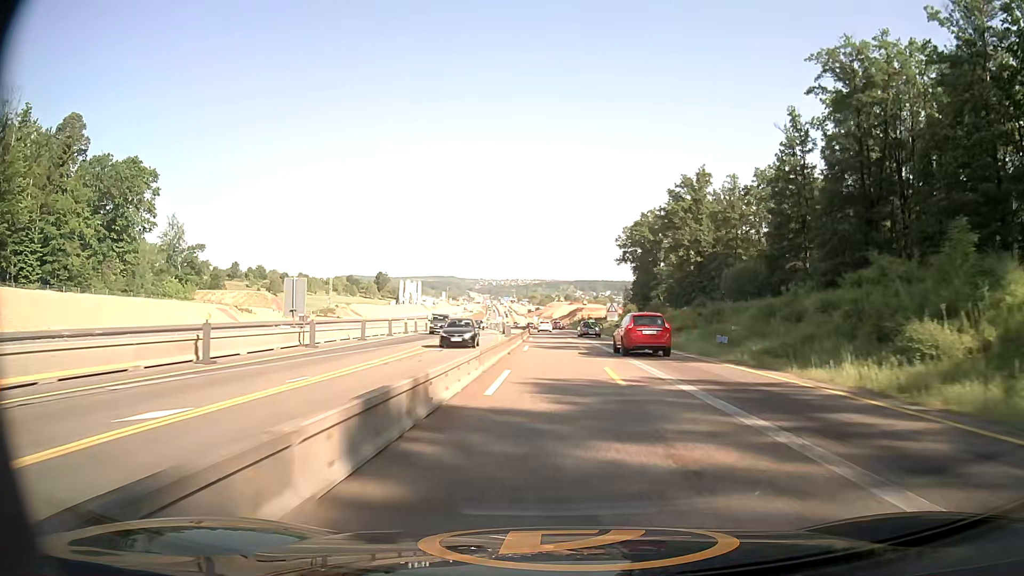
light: Day
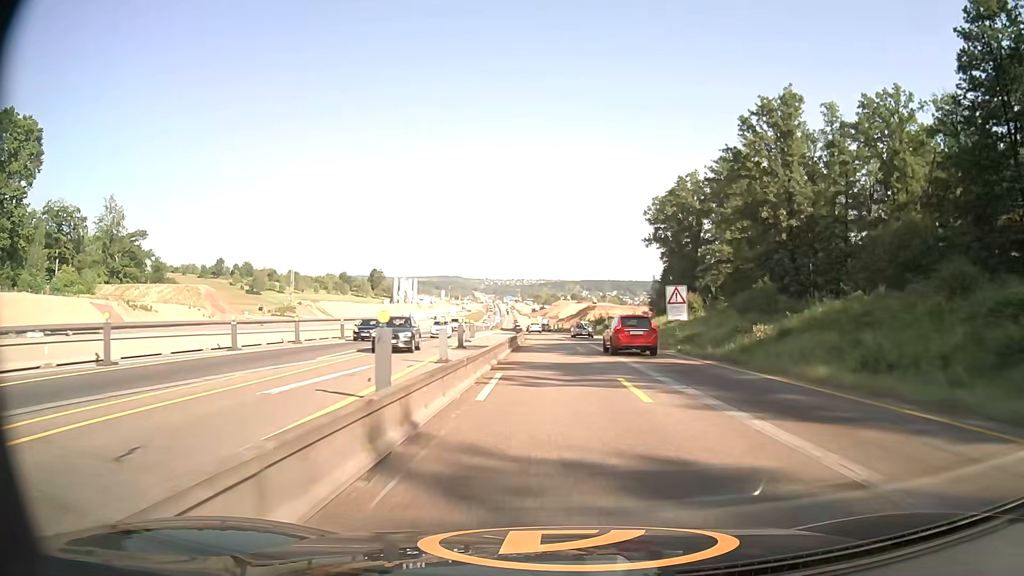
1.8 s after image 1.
(-0.1, +36.8) m; -1°
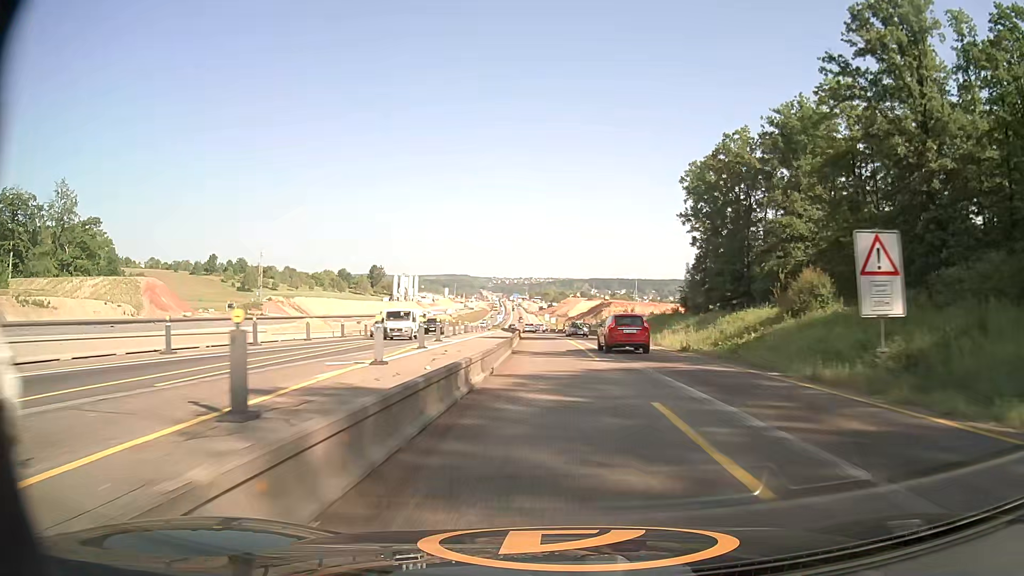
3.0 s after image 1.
(-0.1, +24.8) m; 0°
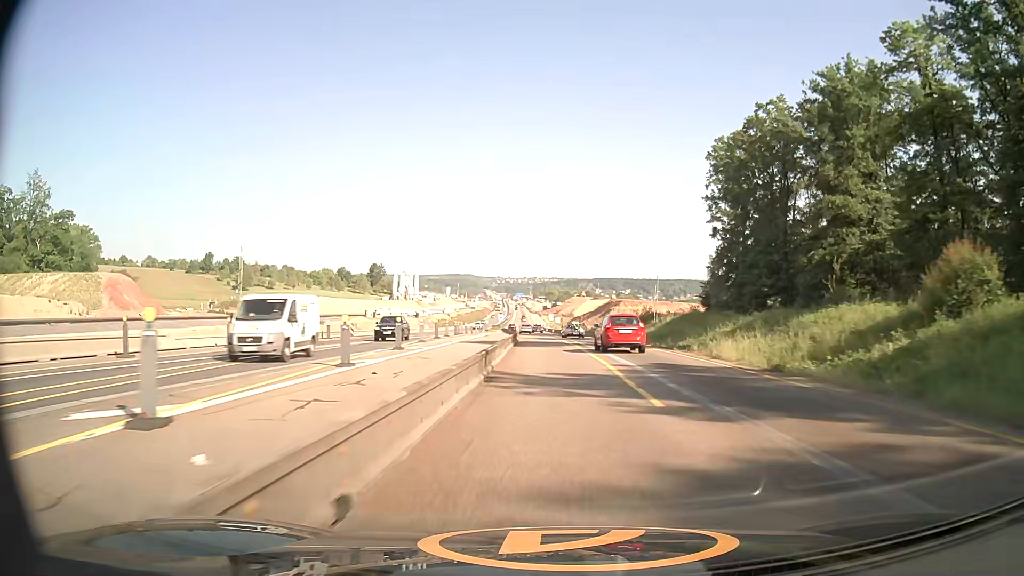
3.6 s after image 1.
(-0.1, +12.5) m; -1°
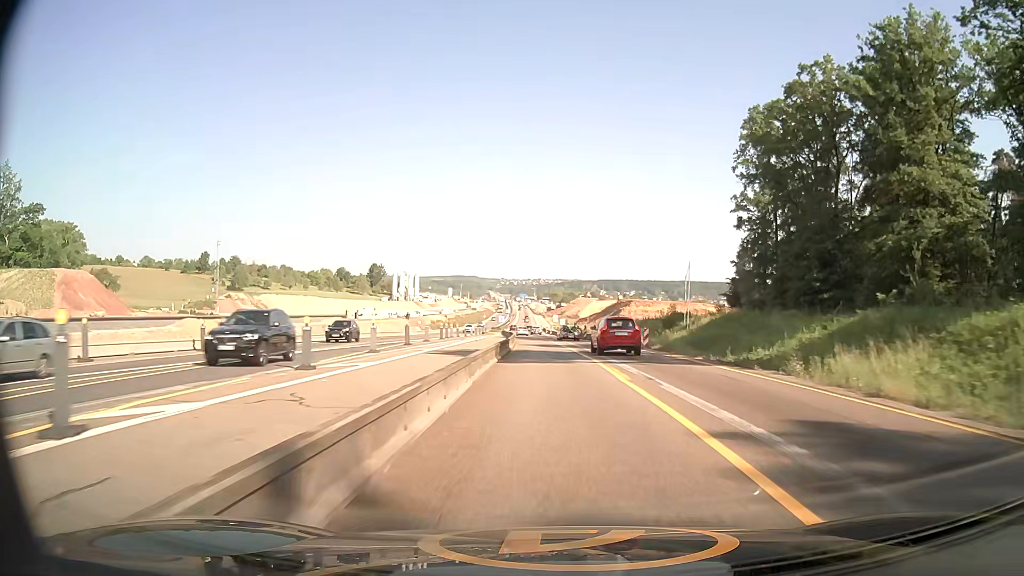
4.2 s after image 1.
(0.0, +12.6) m; 0°
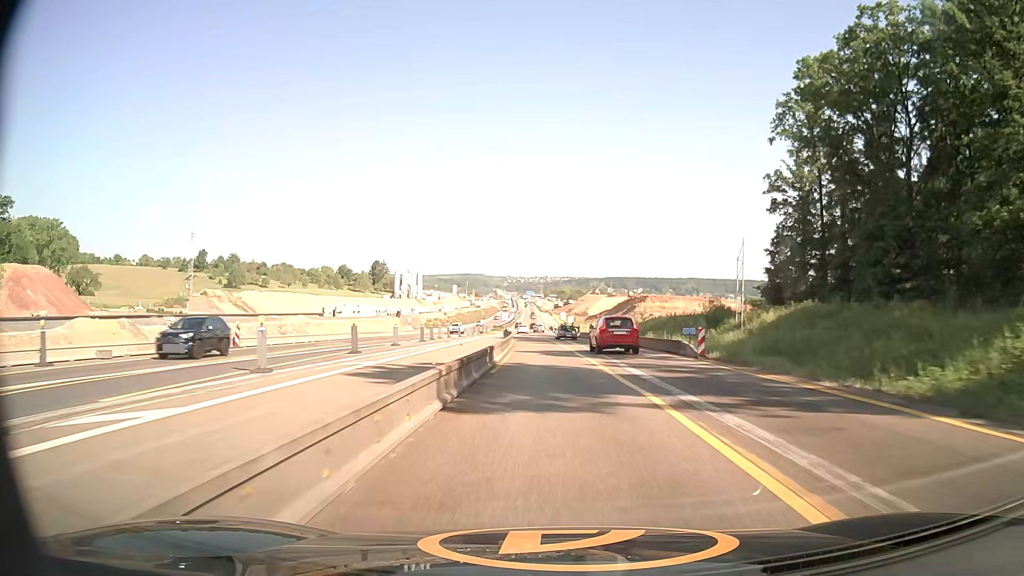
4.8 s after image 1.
(0.0, +12.7) m; -1°
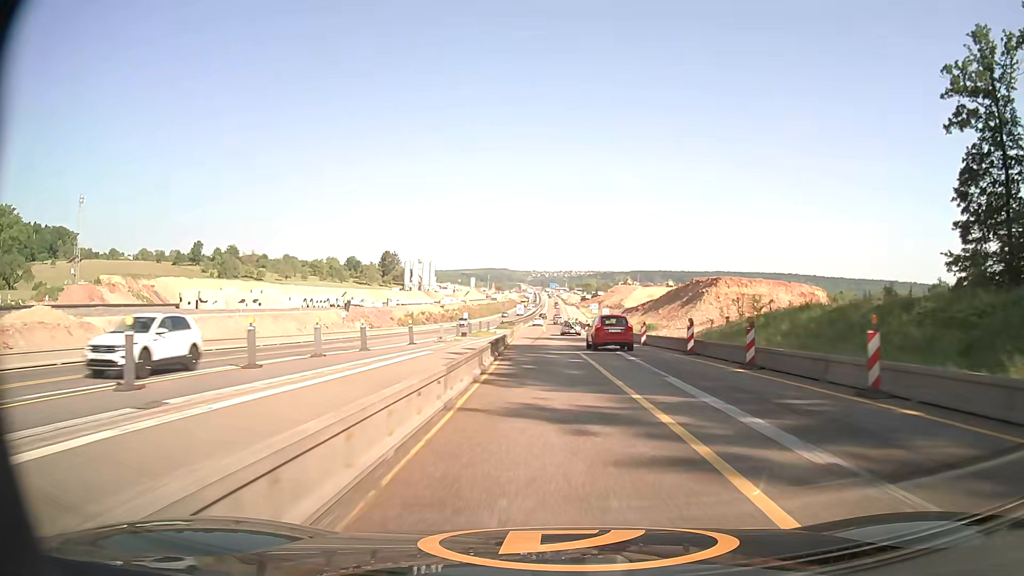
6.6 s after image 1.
(-0.7, +38.7) m; -2°
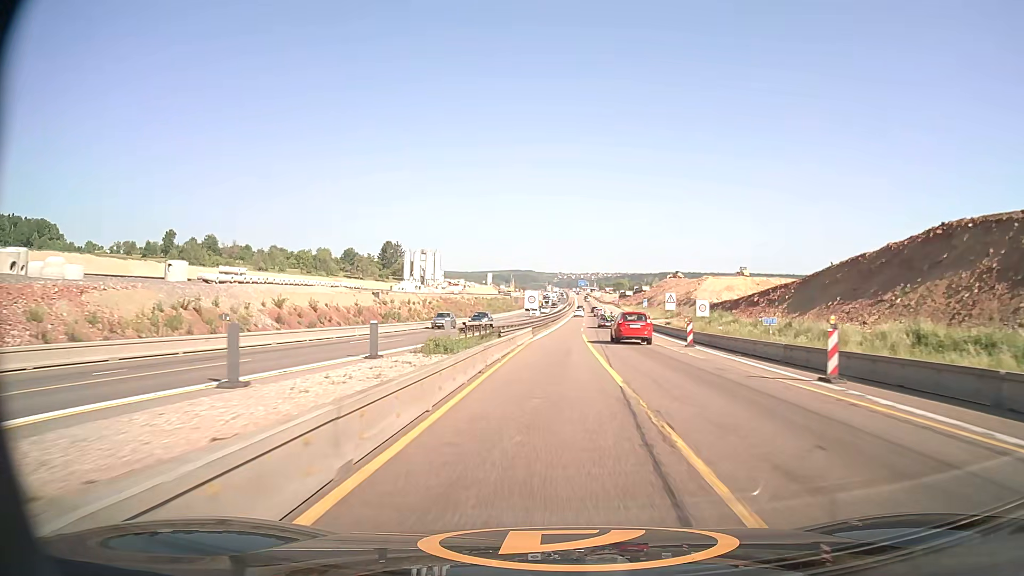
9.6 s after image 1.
(-1.8, +64.8) m; -3°
(0, +10) (0, +20) (0, +30) (0, +40) (+1, +50) (+1, +60) (+2, +70) (+2, +80) (+3, +90) (+3, +100) m
